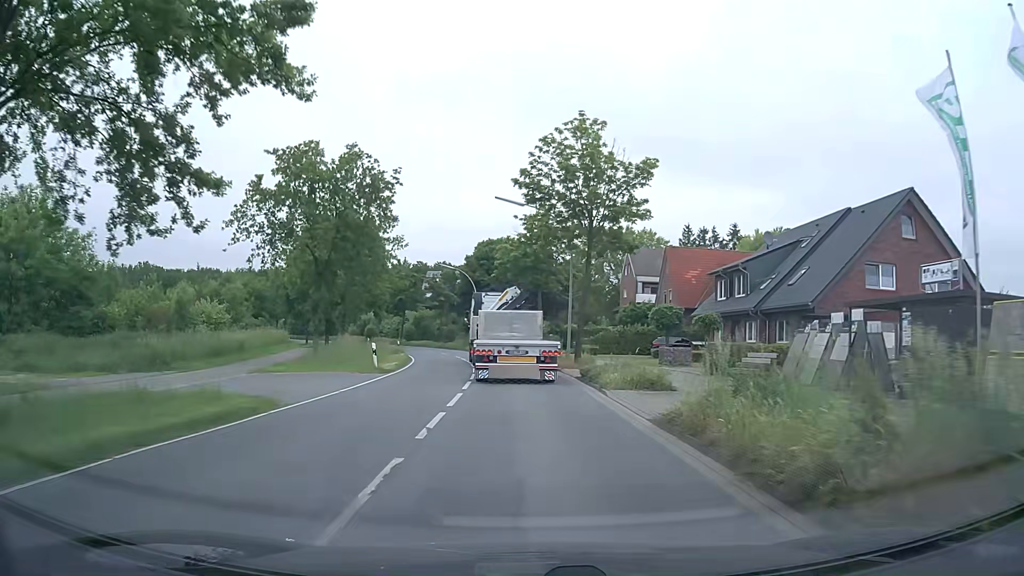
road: secondary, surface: asphalt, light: Day
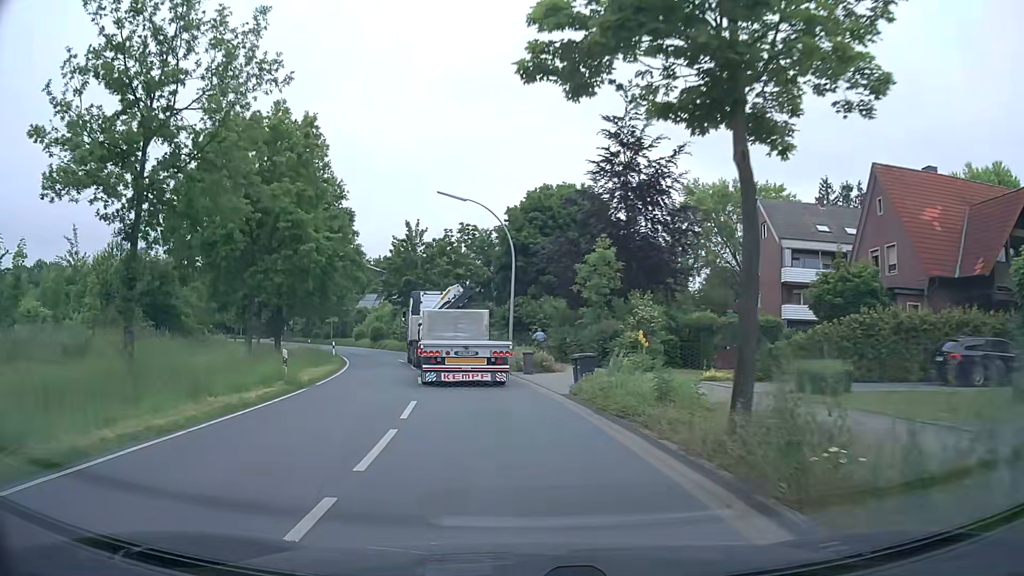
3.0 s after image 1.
(-1.0, +32.9) m; -5°
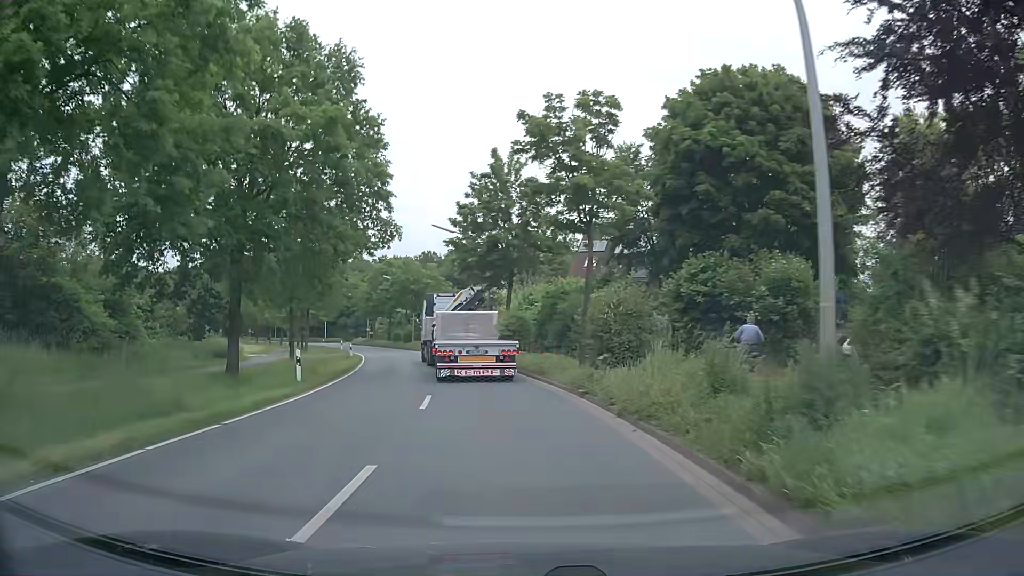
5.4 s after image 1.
(-2.4, +25.0) m; -11°
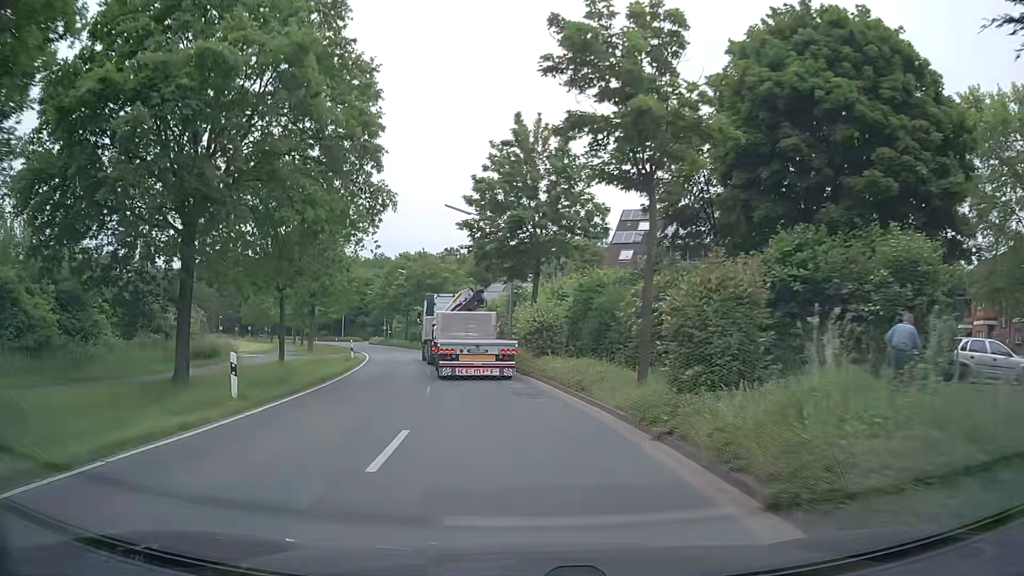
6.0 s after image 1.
(-0.1, +6.2) m; -2°
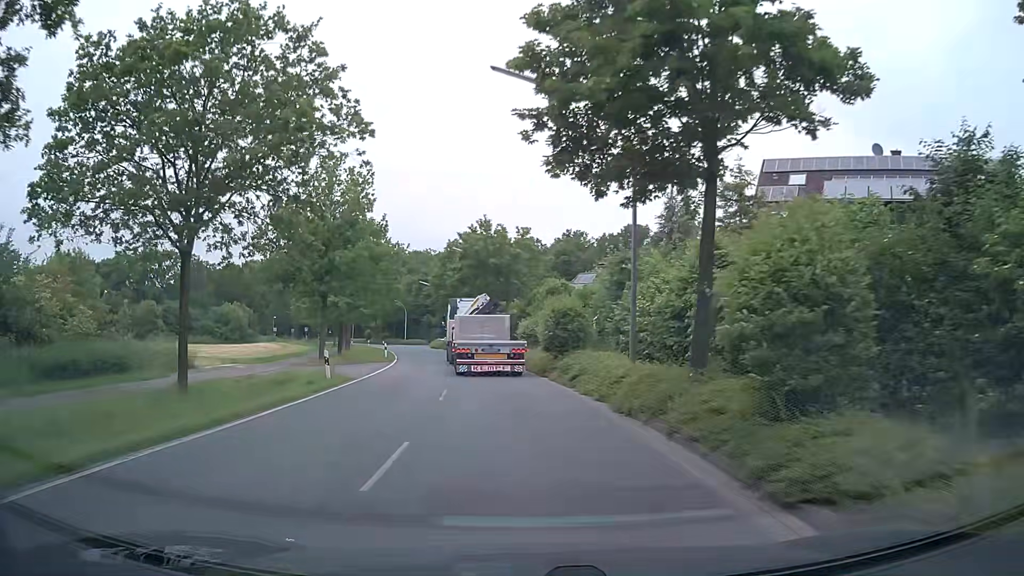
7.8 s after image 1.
(-1.1, +18.7) m; -7°
